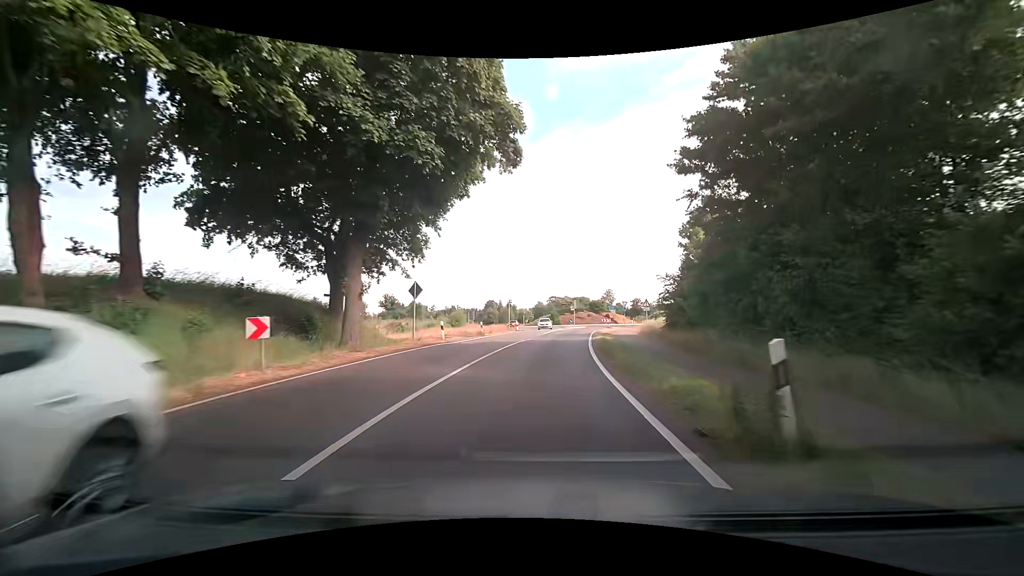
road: secondary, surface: asphalt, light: Day
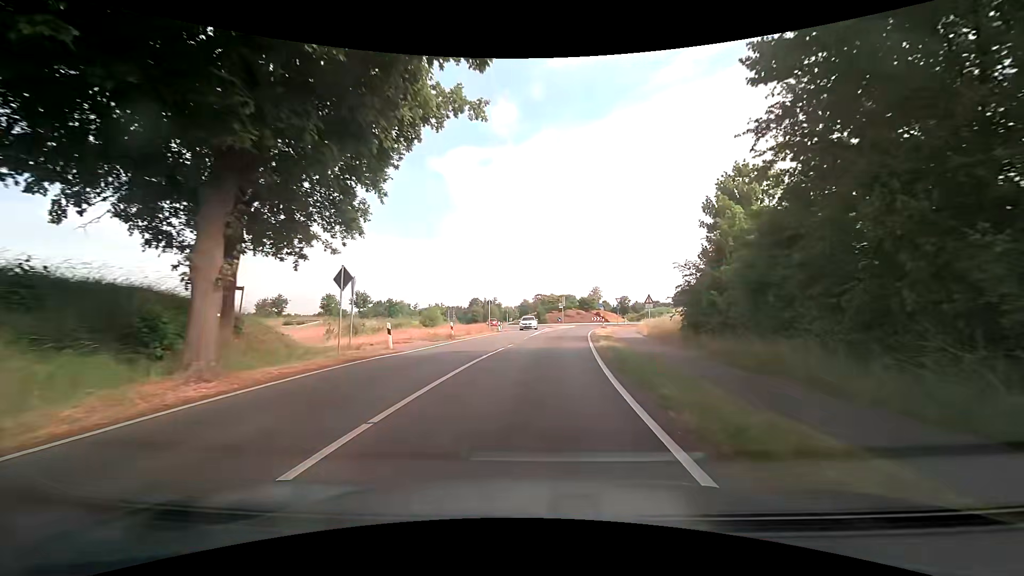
(+0.1, +7.1) m; +1°
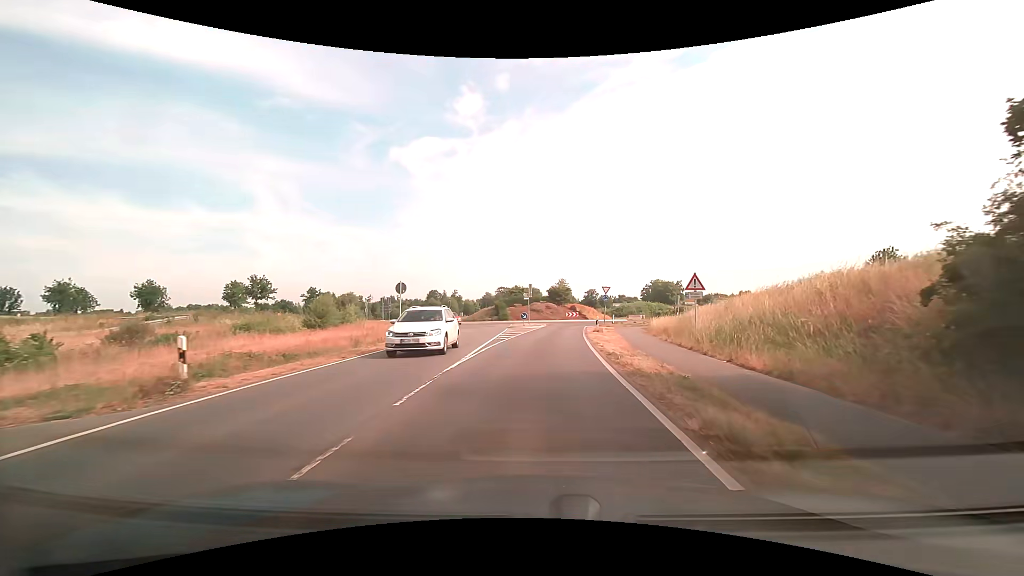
(+0.9, +19.8) m; +4°
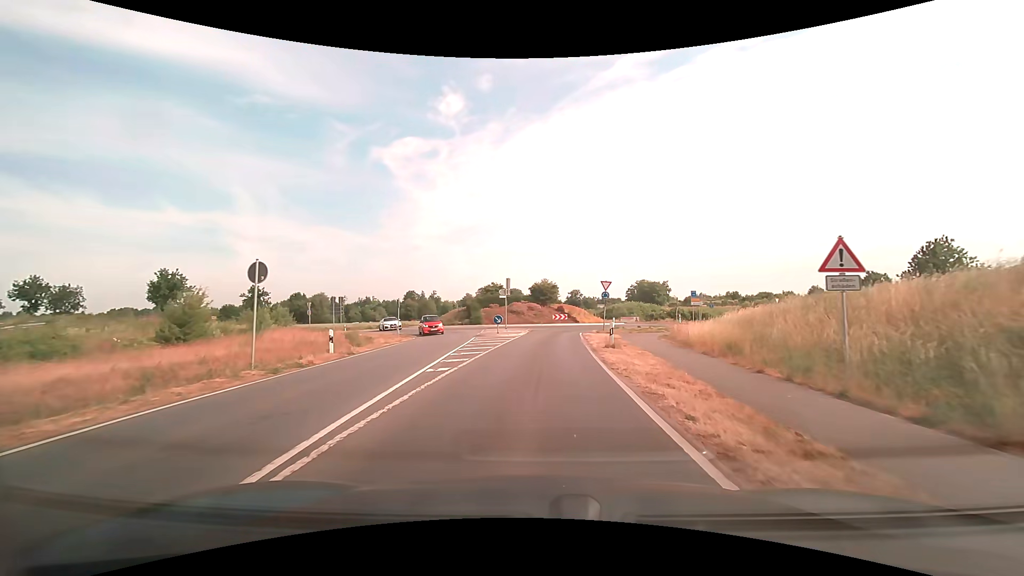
(+0.3, +11.5) m; +3°
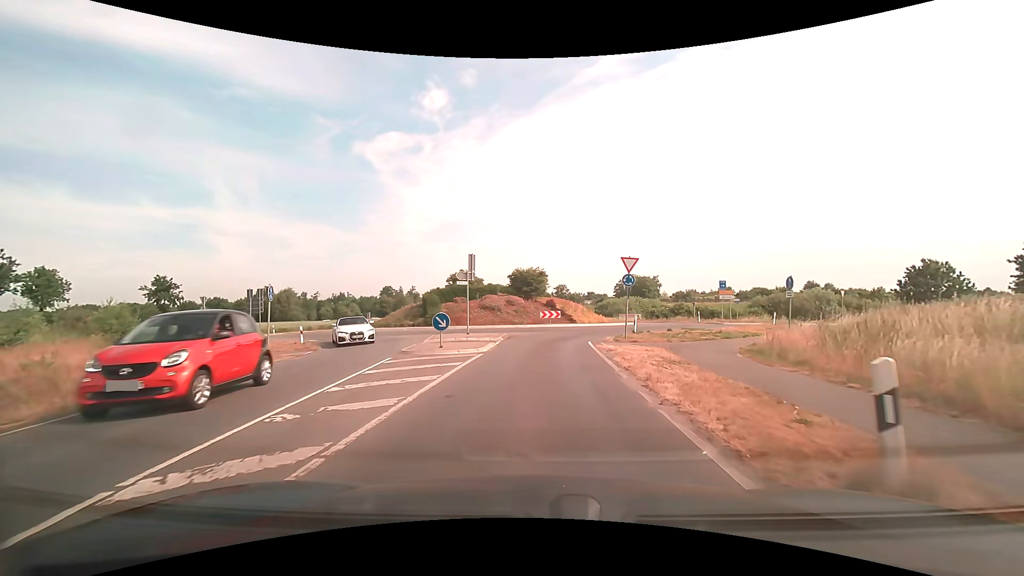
(+0.2, +14.6) m; +2°
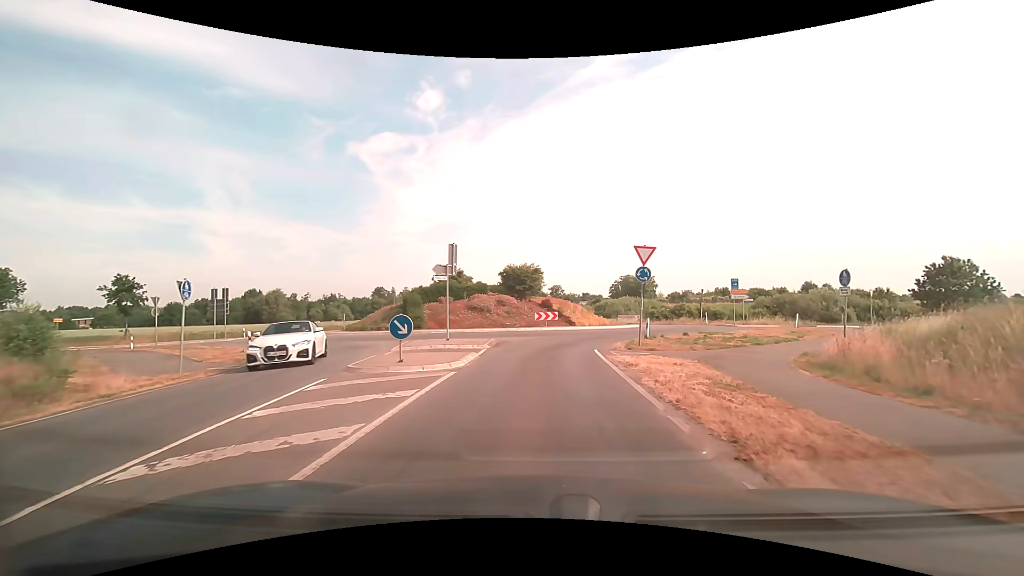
(0.0, +4.3) m; +1°
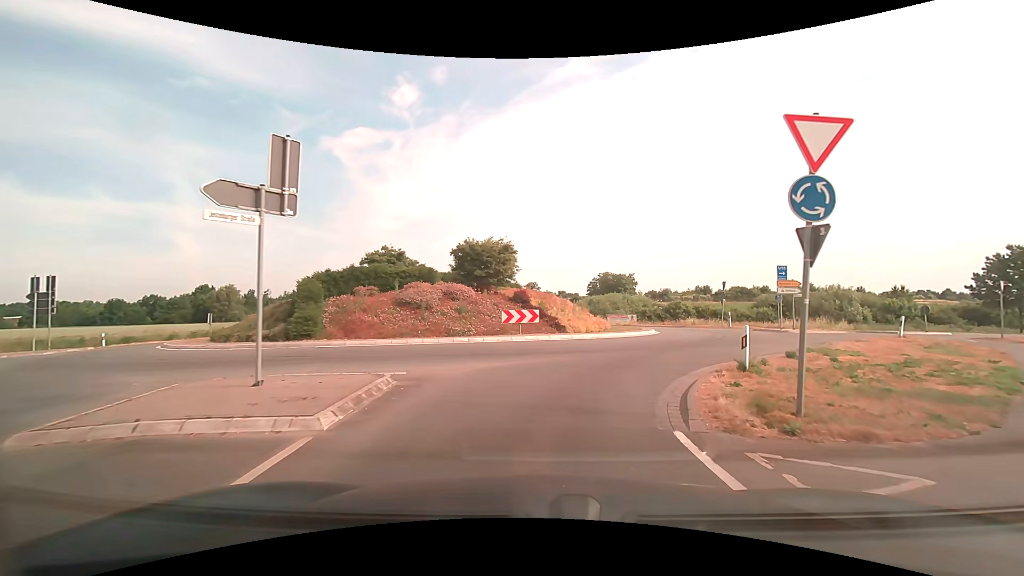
(+0.2, +12.8) m; +3°
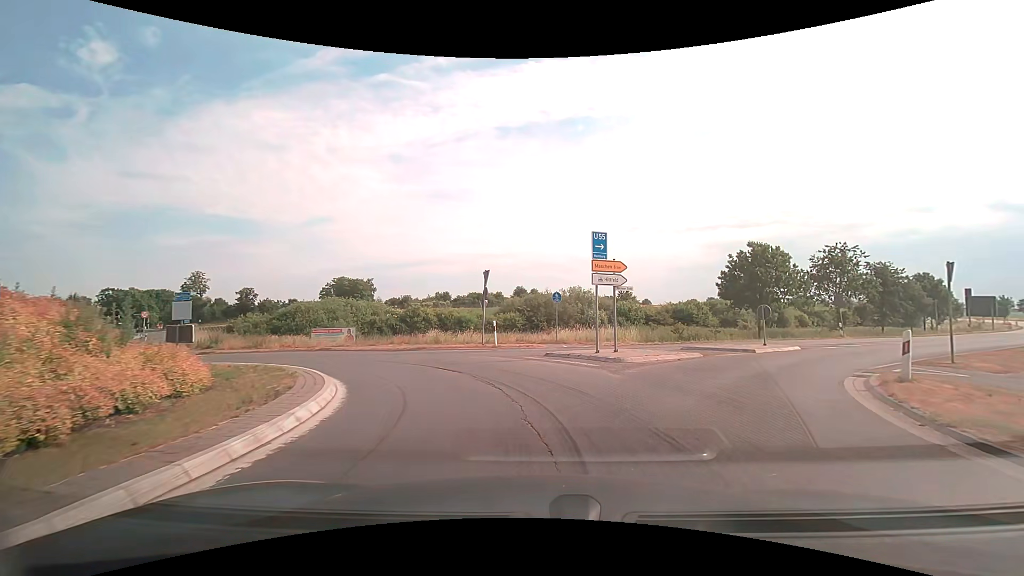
(+4.4, +18.3) m; +29°
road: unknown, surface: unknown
(-1, +10) (-6, +18) (-15, +22) (-24, +27) (-31, +35) (-37, +42) (-43, +50) (-49, +58) (-55, +66) (-61, +75) m
